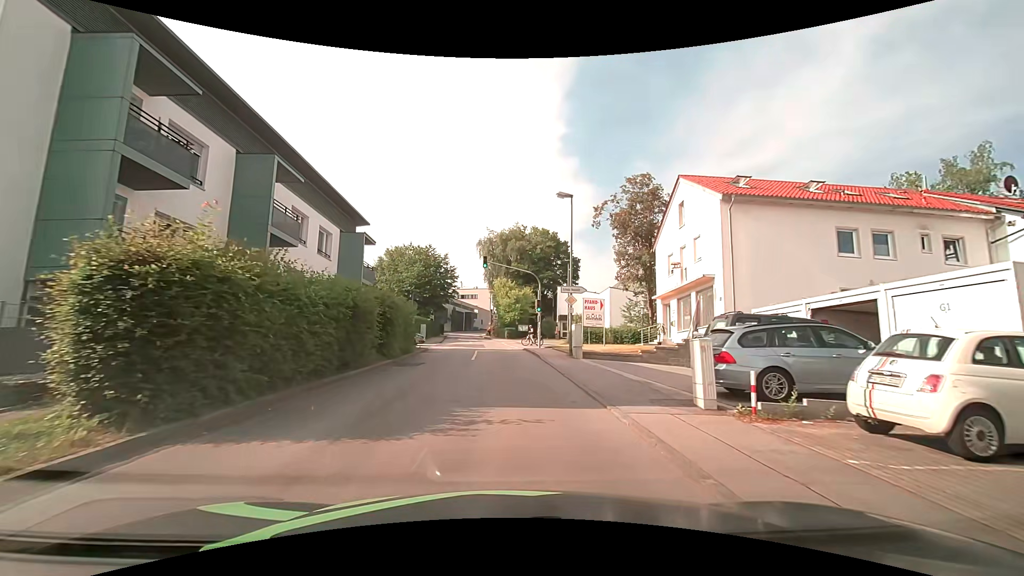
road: unclassified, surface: asphalt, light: Day
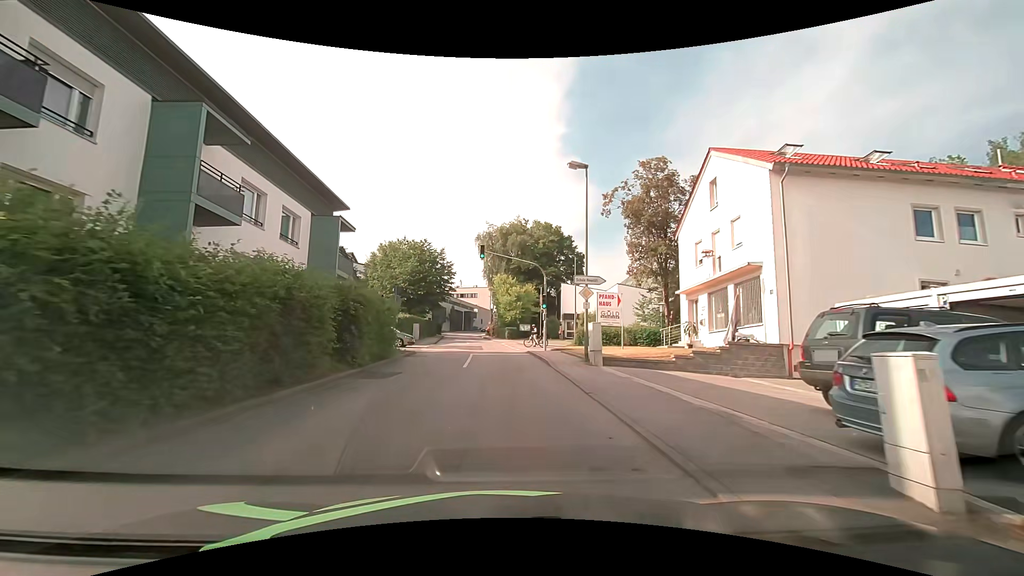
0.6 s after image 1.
(0.0, +4.5) m; 0°
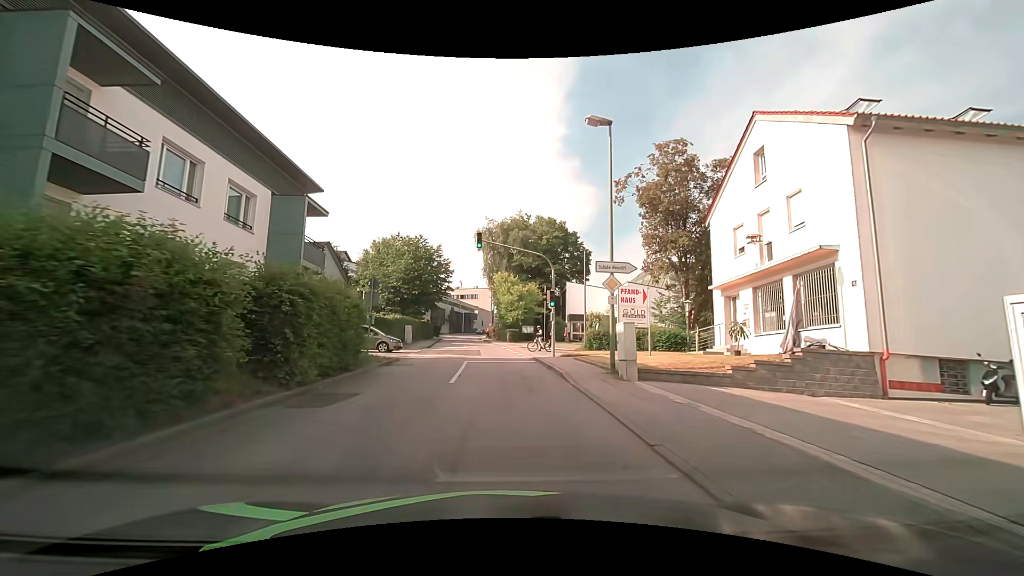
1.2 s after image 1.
(0.0, +4.5) m; 0°
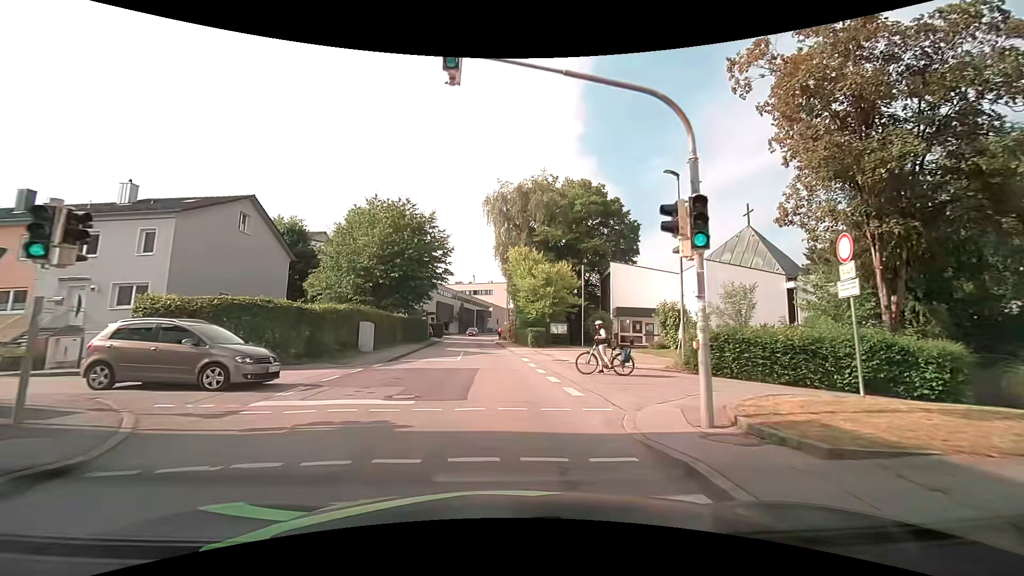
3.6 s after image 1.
(-0.3, +17.9) m; -2°
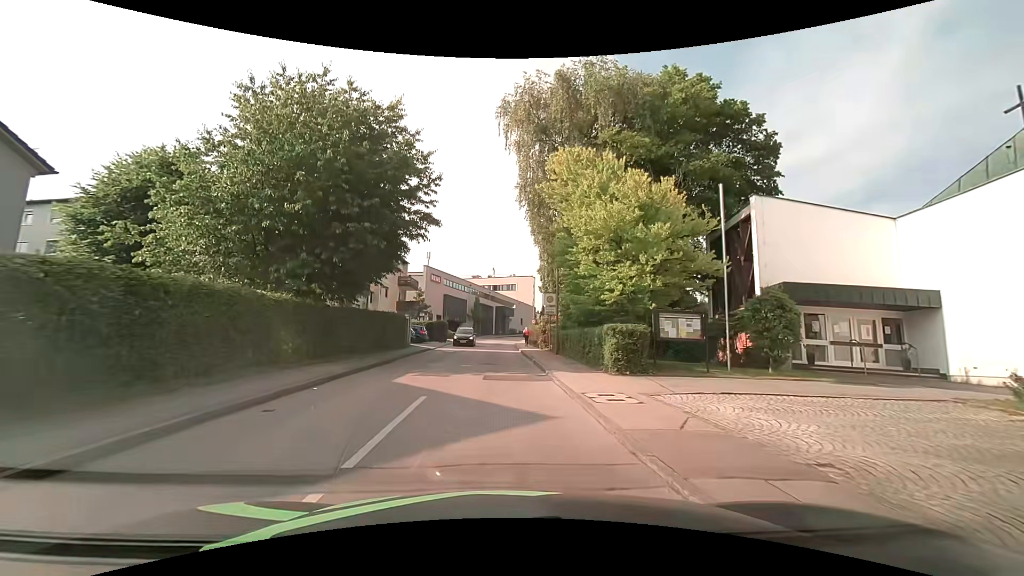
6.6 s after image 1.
(-0.7, +22.4) m; -3°
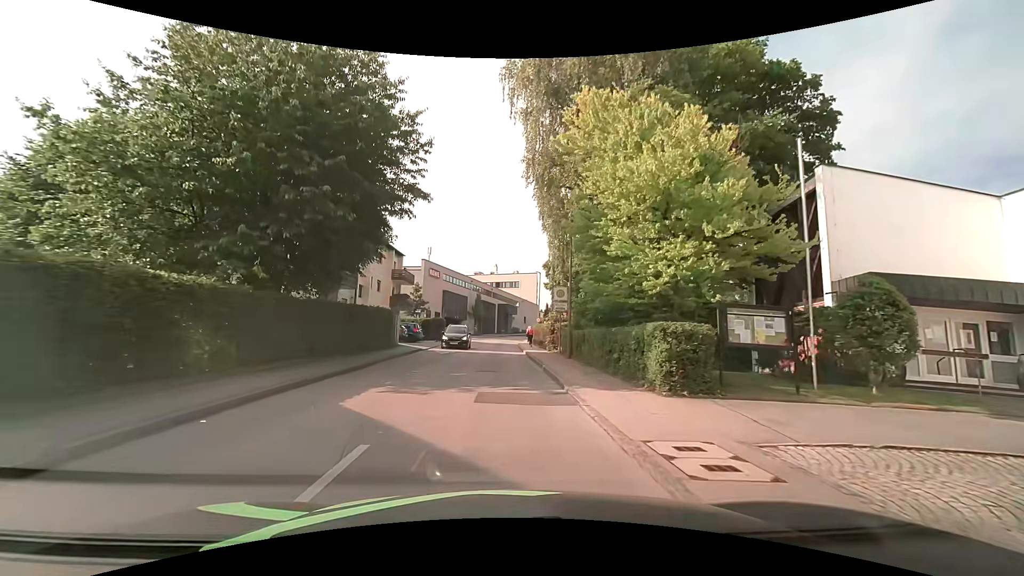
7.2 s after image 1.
(0.0, +4.5) m; 0°
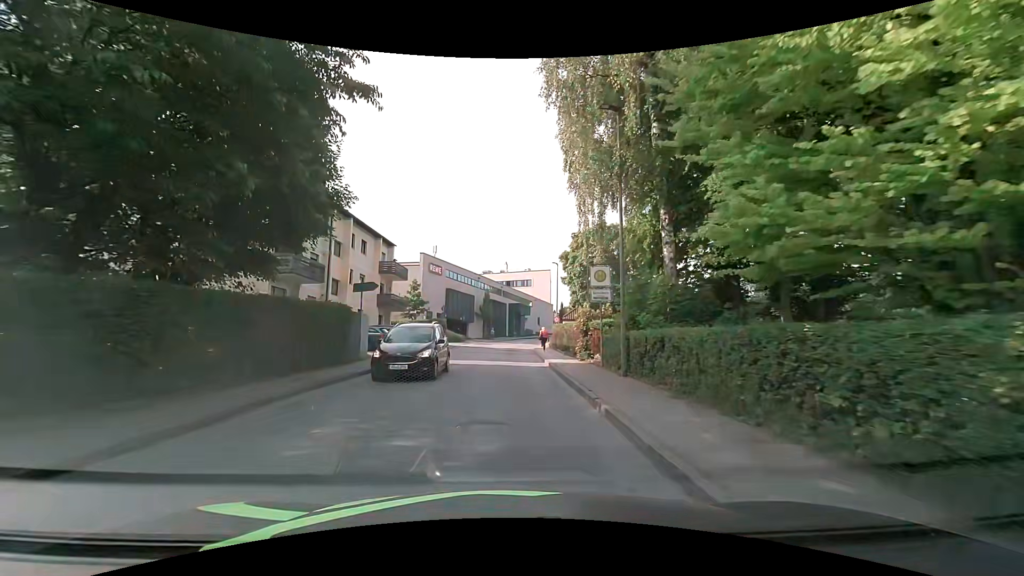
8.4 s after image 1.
(-0.1, +9.0) m; -2°
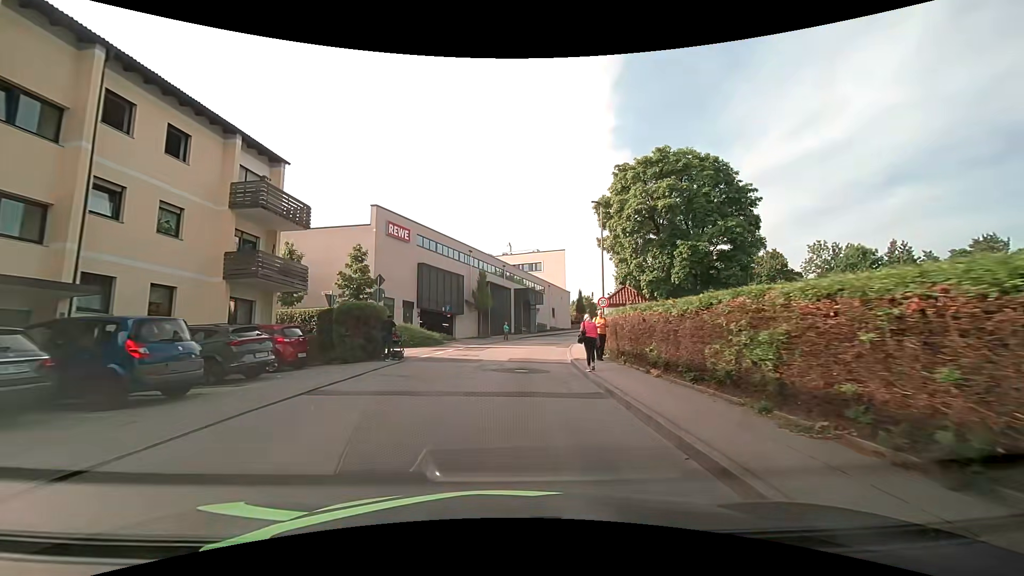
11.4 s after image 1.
(+0.2, +22.5) m; 0°
(0, +10) (0, +20) (+1, +30) (+3, +40) (+5, +49) (+8, +59) (+12, +68) (+16, +78) (+20, +87) (+25, +96) m
